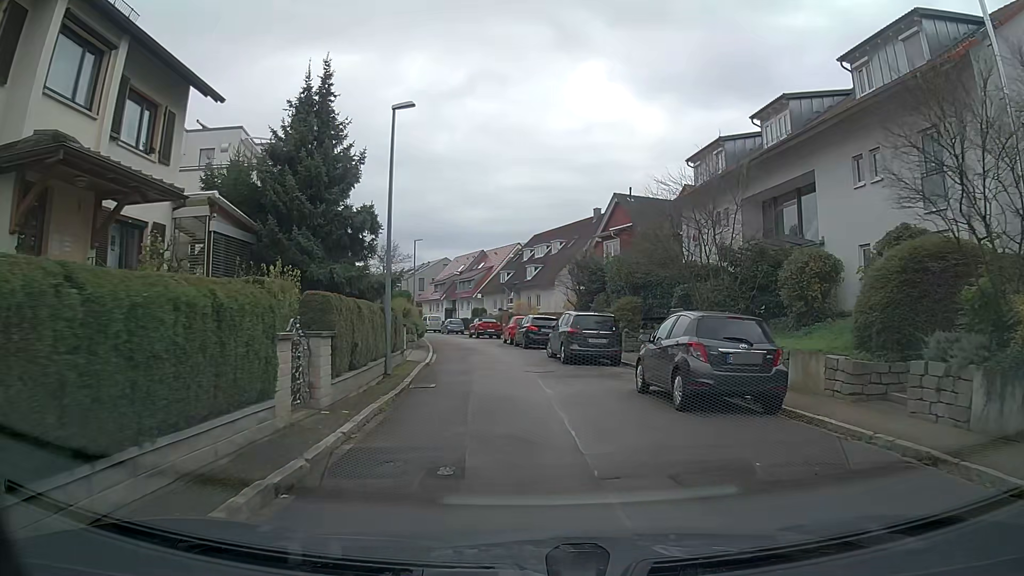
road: residential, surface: asphalt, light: Day
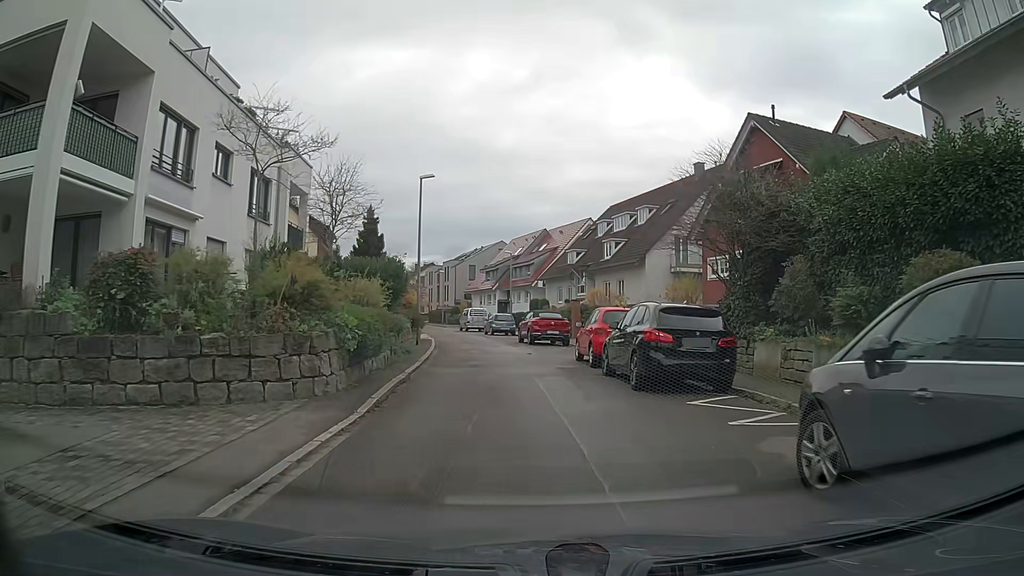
(-1.0, +18.9) m; -6°
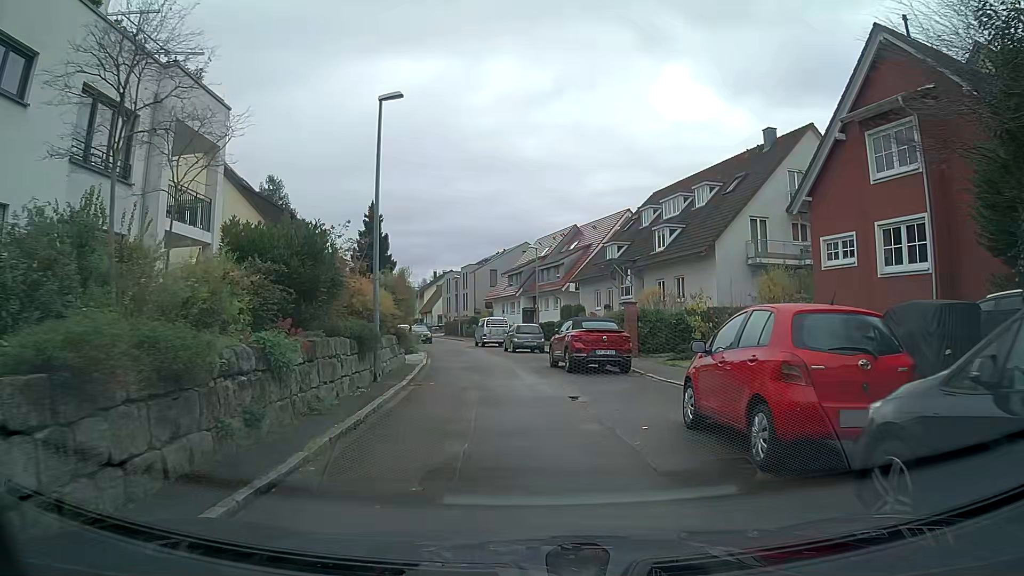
(-0.2, +10.9) m; -1°
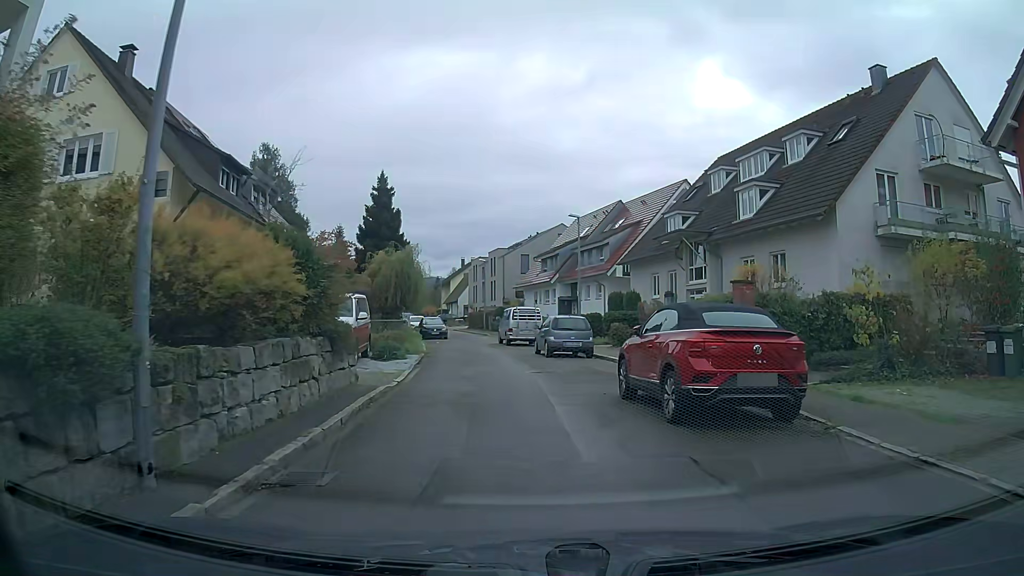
(-0.3, +10.2) m; -3°
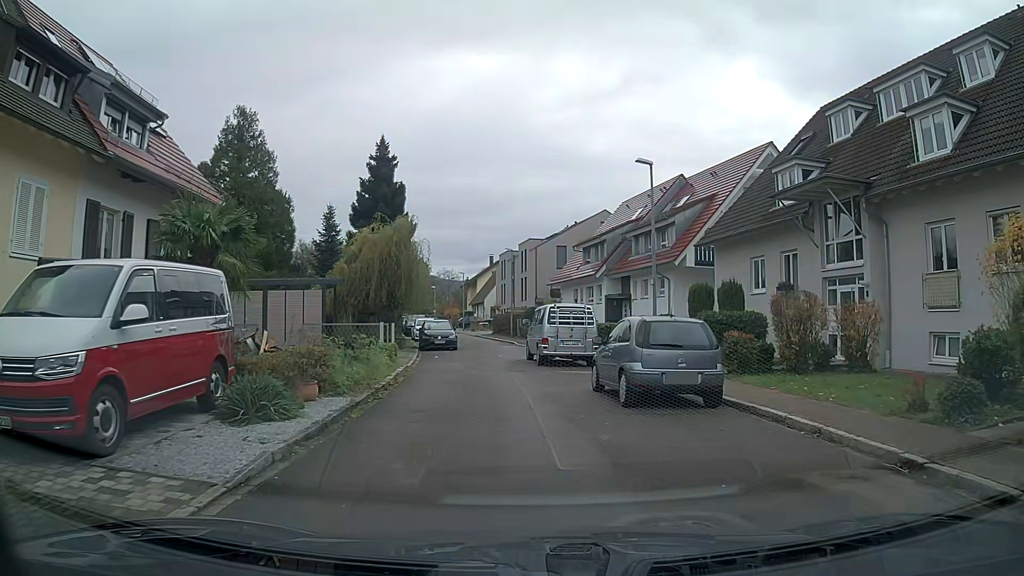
(-0.4, +12.3) m; -3°
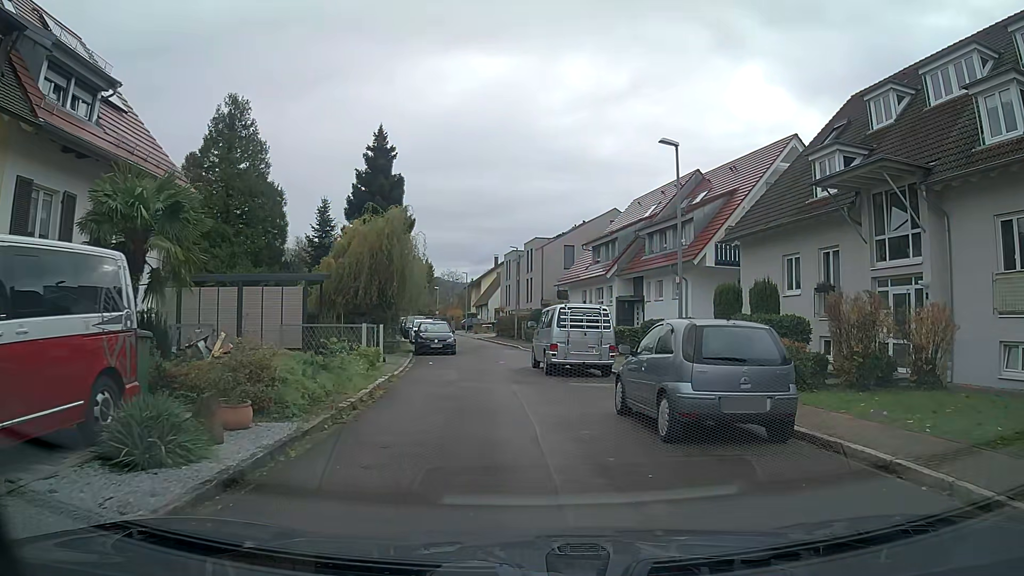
(0.0, +2.8) m; 0°
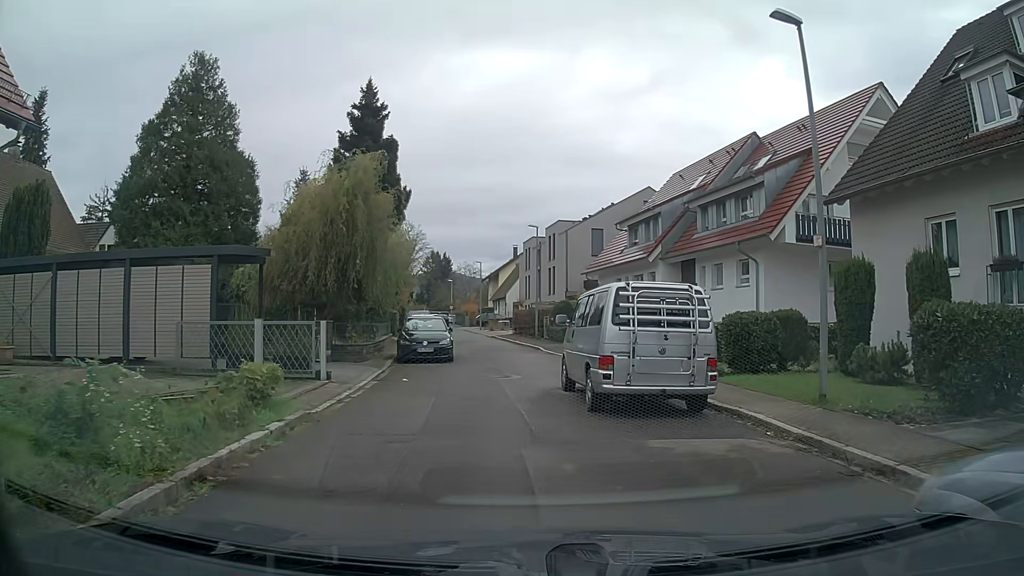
(-0.1, +8.0) m; -2°
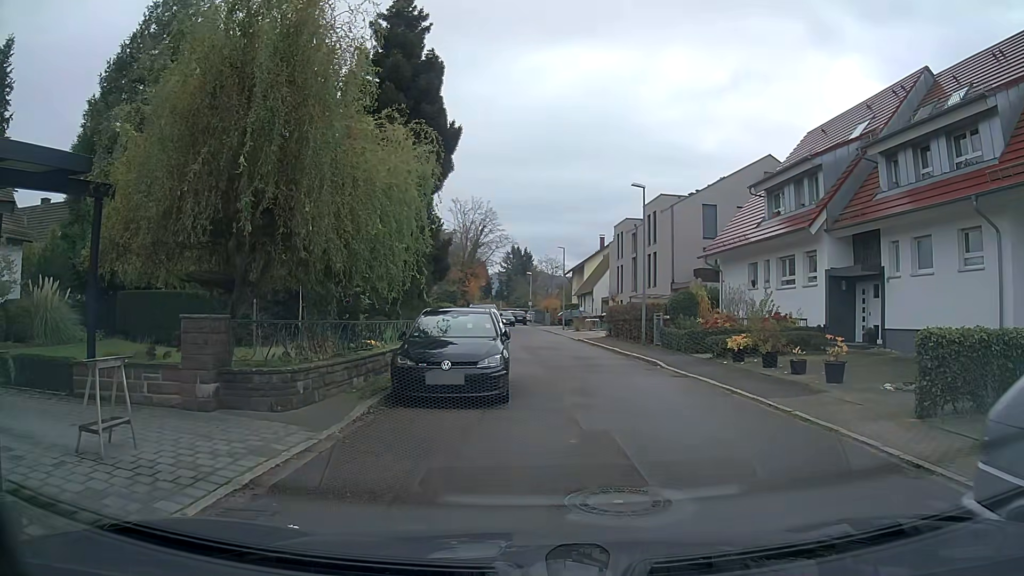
(-0.7, +11.0) m; -8°
